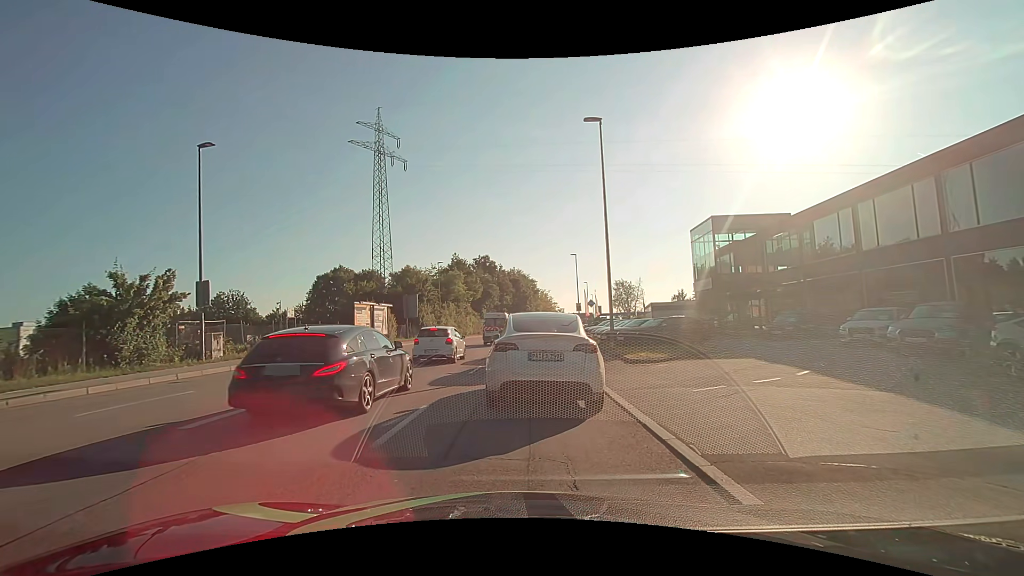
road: tertiary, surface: asphalt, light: Day
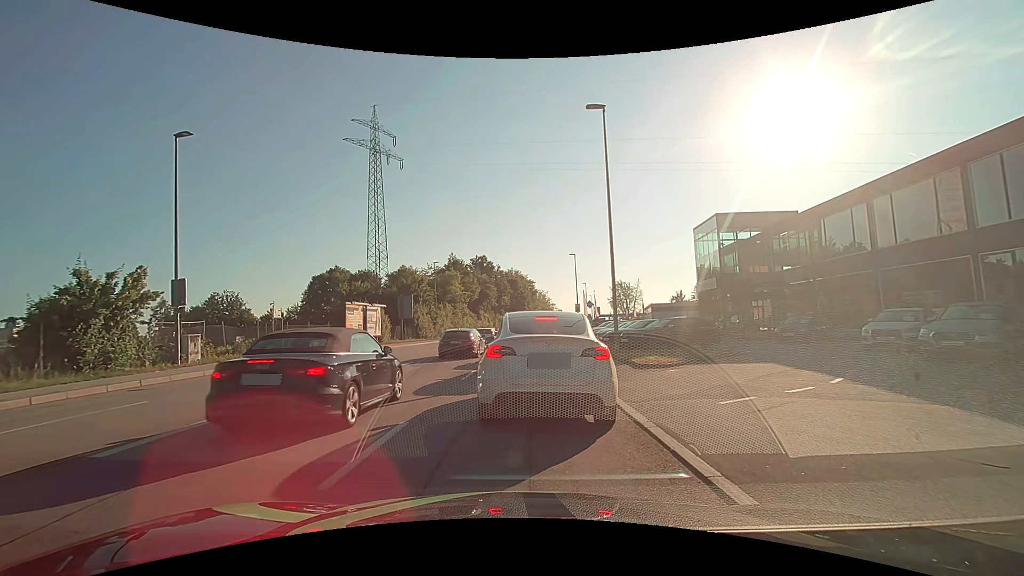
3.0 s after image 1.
(0.0, +1.4) m; 0°
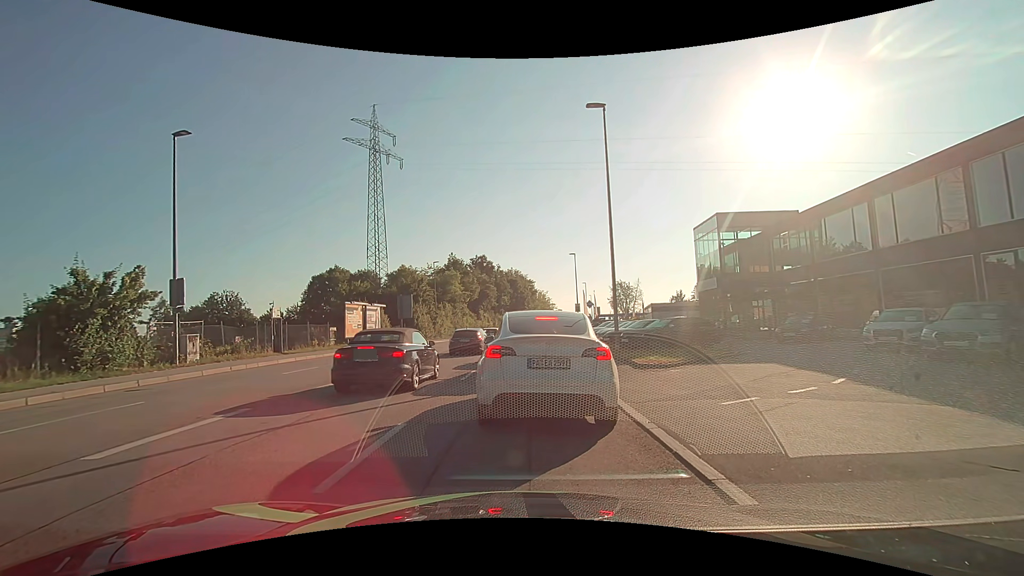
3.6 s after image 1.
(0.0, +0.1) m; 0°
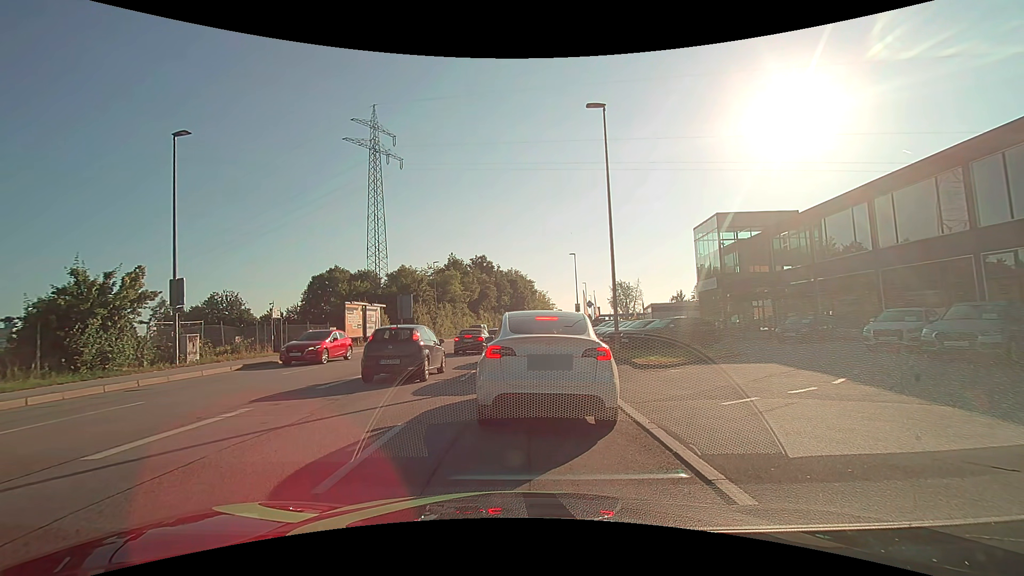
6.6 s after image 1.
(0.0, +0.1) m; 0°
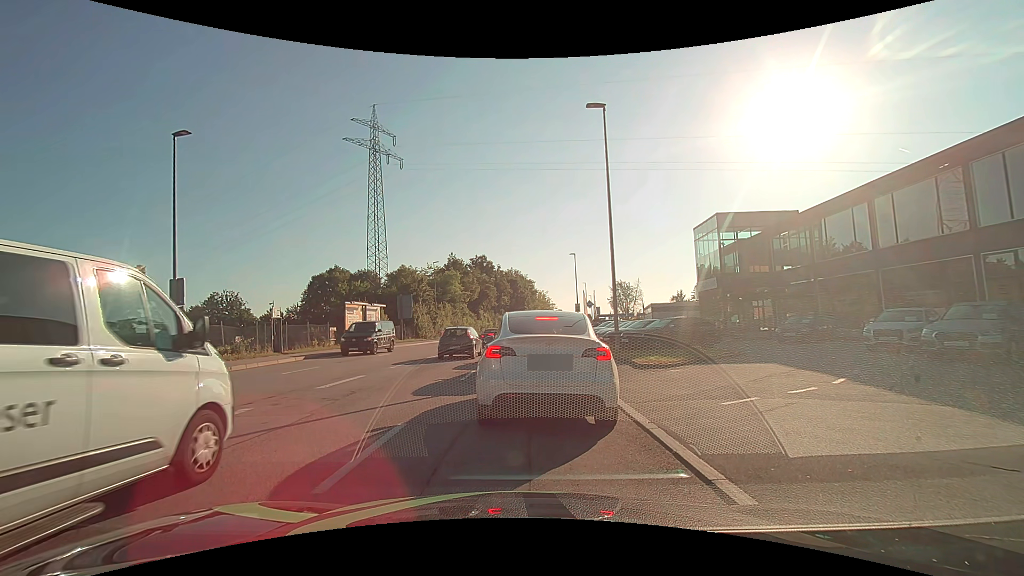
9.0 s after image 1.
(0.0, 0.0) m; 0°
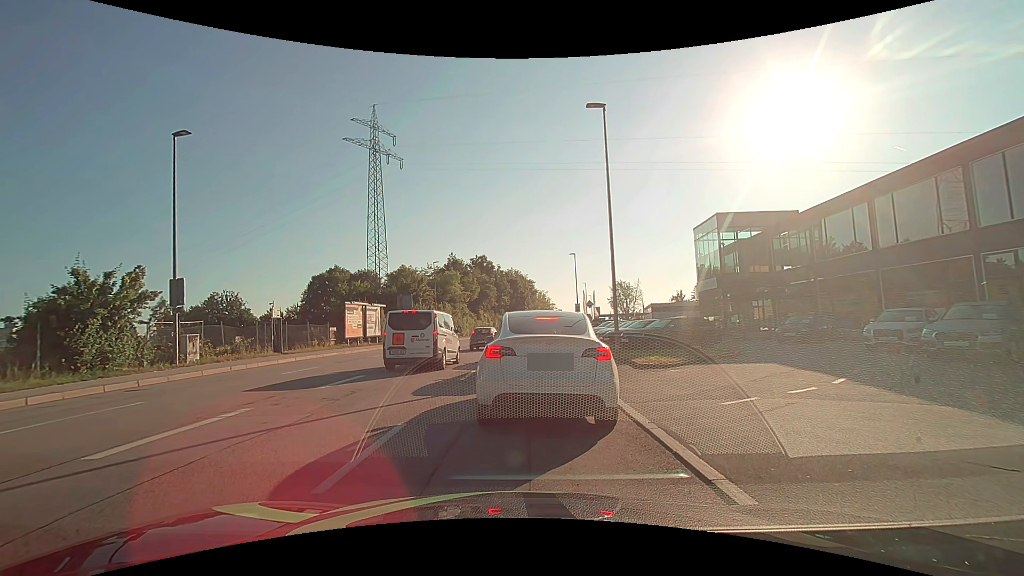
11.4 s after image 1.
(0.0, 0.0) m; 0°
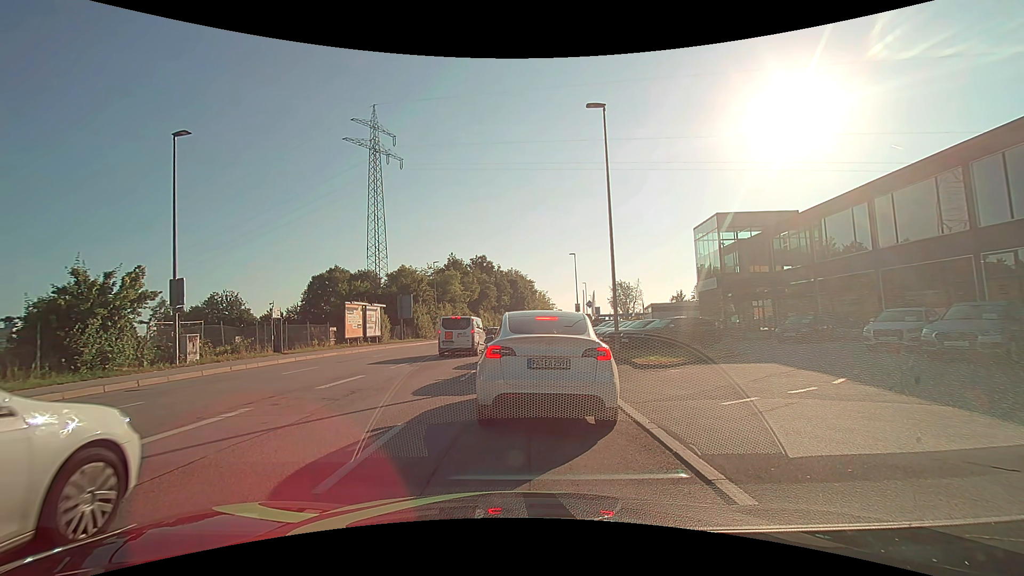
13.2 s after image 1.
(0.0, 0.0) m; 0°
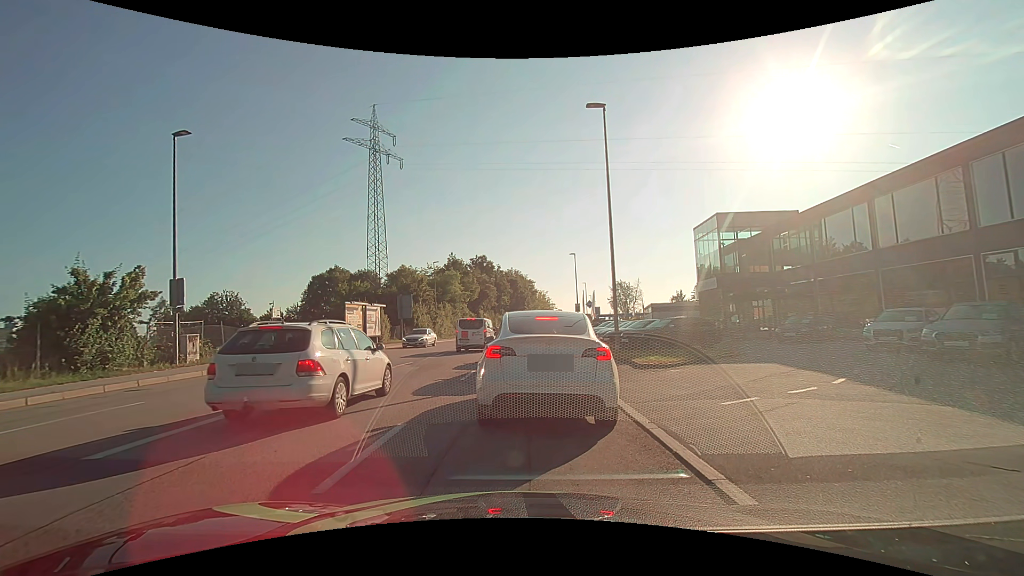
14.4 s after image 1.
(0.0, 0.0) m; 0°
